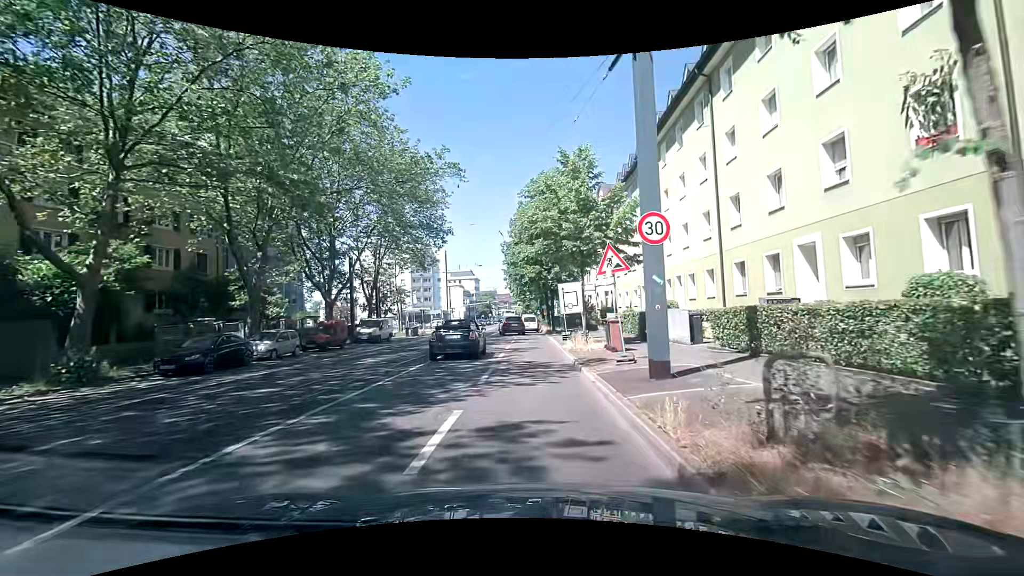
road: primary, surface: asphalt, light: Day
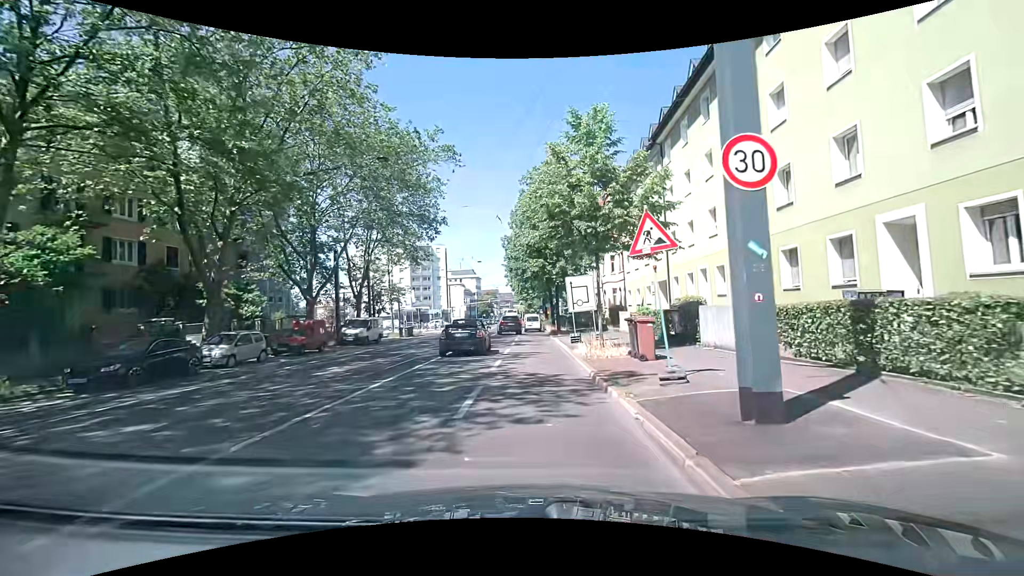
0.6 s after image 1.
(-0.1, +3.7) m; 0°
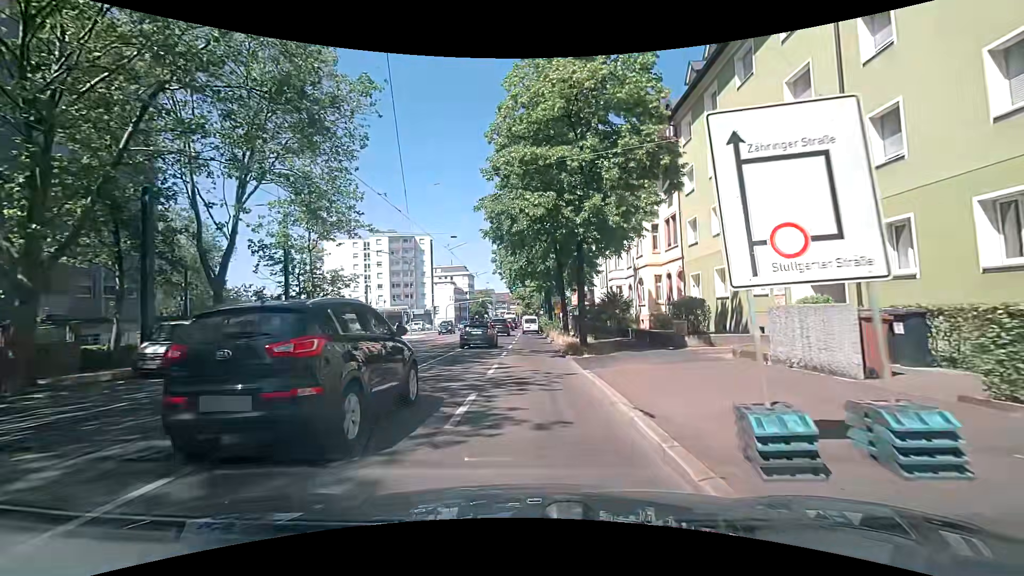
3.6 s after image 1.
(-0.1, +18.7) m; 0°
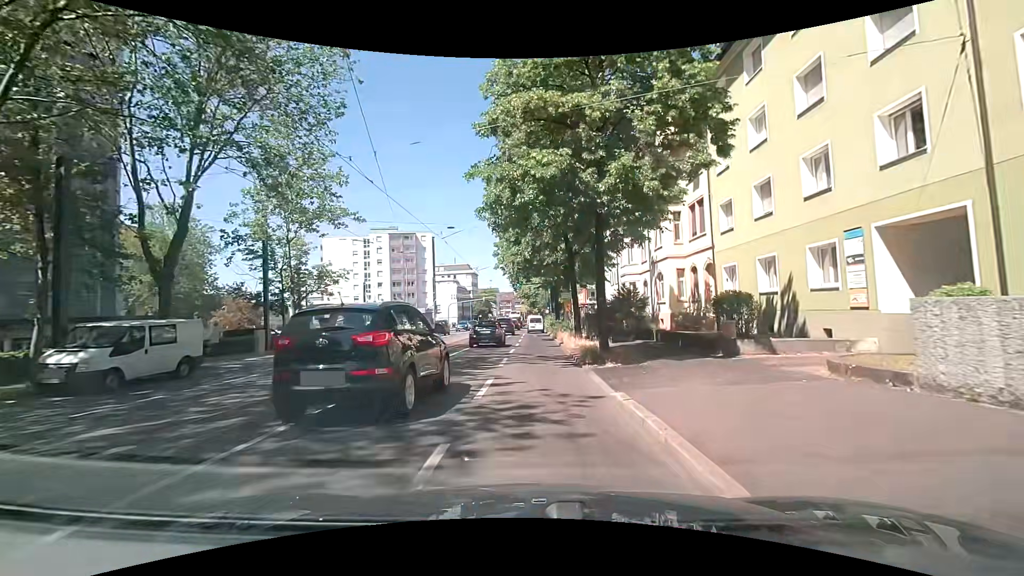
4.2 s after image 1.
(0.0, +3.9) m; 0°
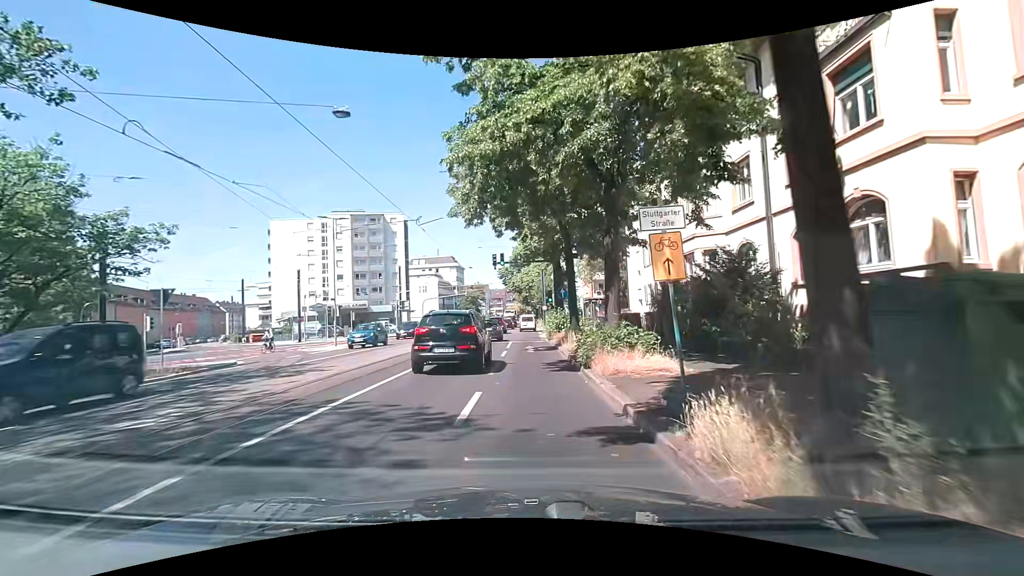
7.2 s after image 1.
(0.0, +20.1) m; -1°
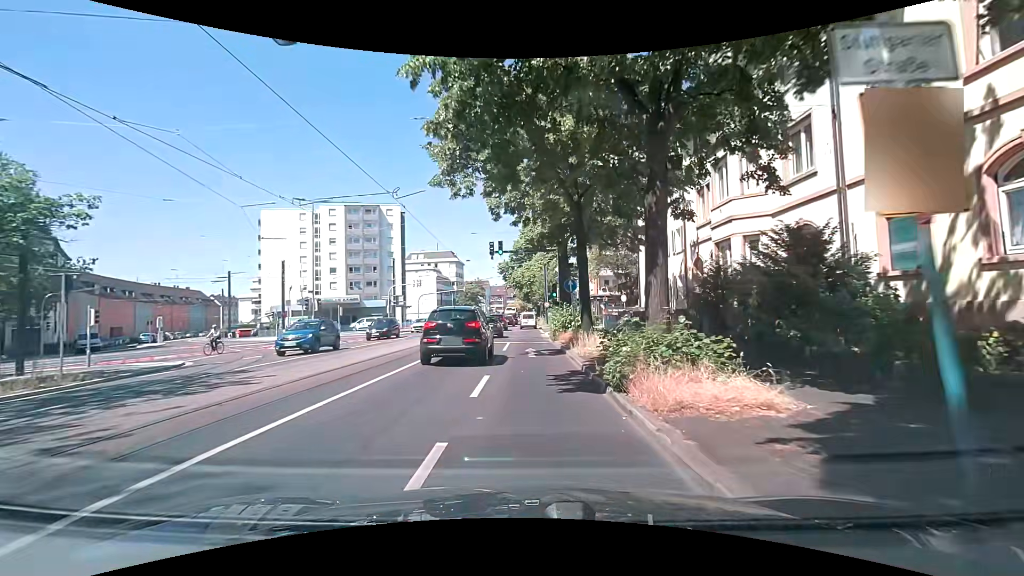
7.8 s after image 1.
(0.0, +4.1) m; +2°
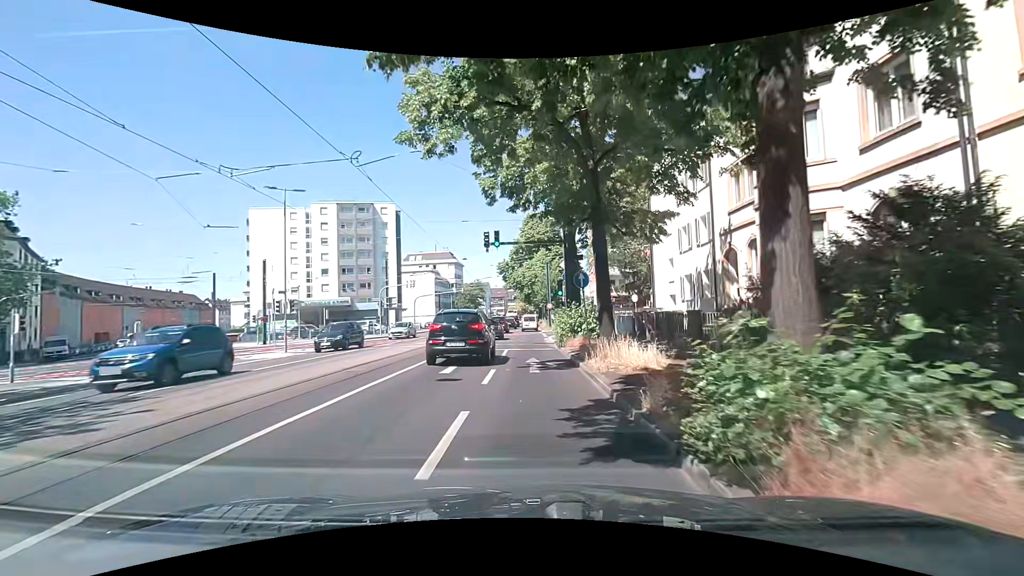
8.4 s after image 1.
(-0.1, +4.2) m; -1°
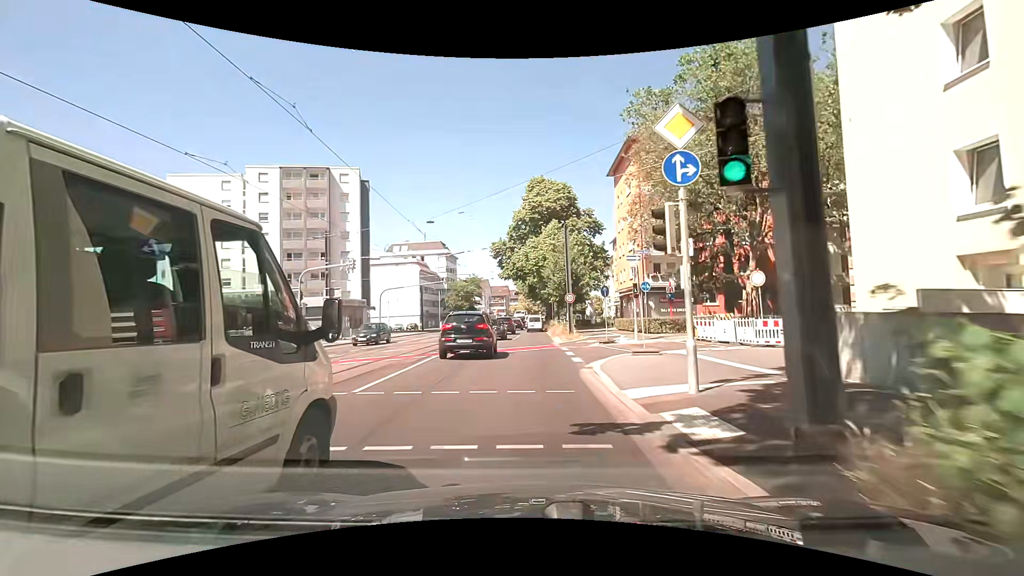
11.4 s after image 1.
(-0.1, +21.4) m; 0°
(0, +10) (0, +20) (0, +30) (0, +40) (0, +50) (0, +60) (0, +70) (+1, +80) (+1, +90) (+3, +100) m
